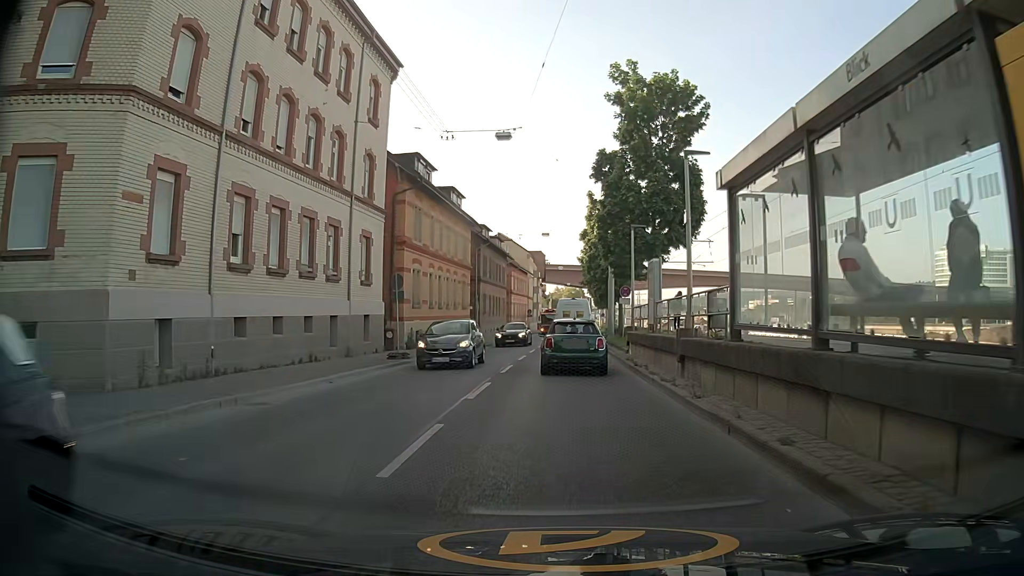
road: secondary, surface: asphalt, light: Day
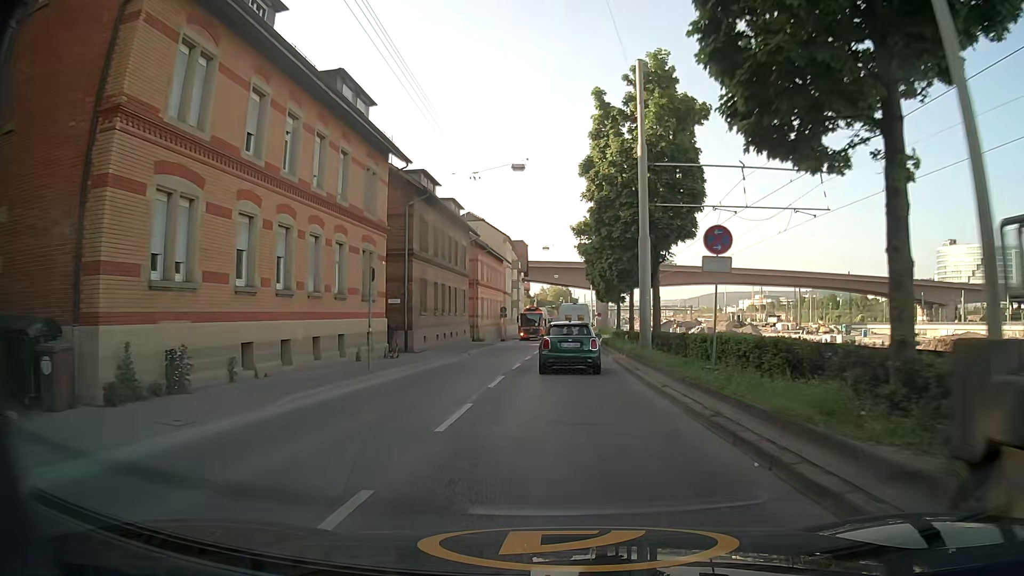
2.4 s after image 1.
(0.0, +22.5) m; +1°
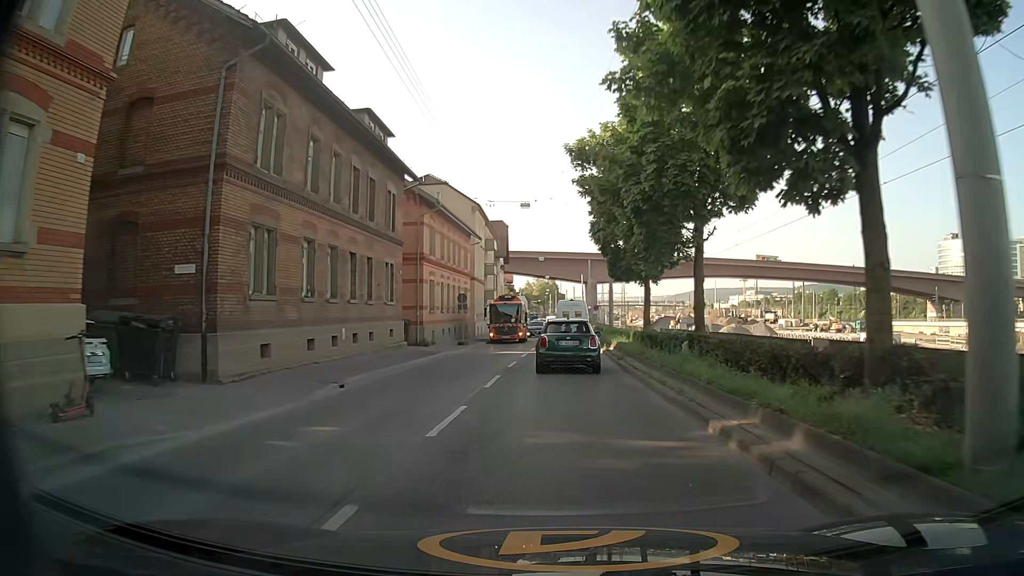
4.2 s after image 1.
(+0.2, +19.2) m; +1°
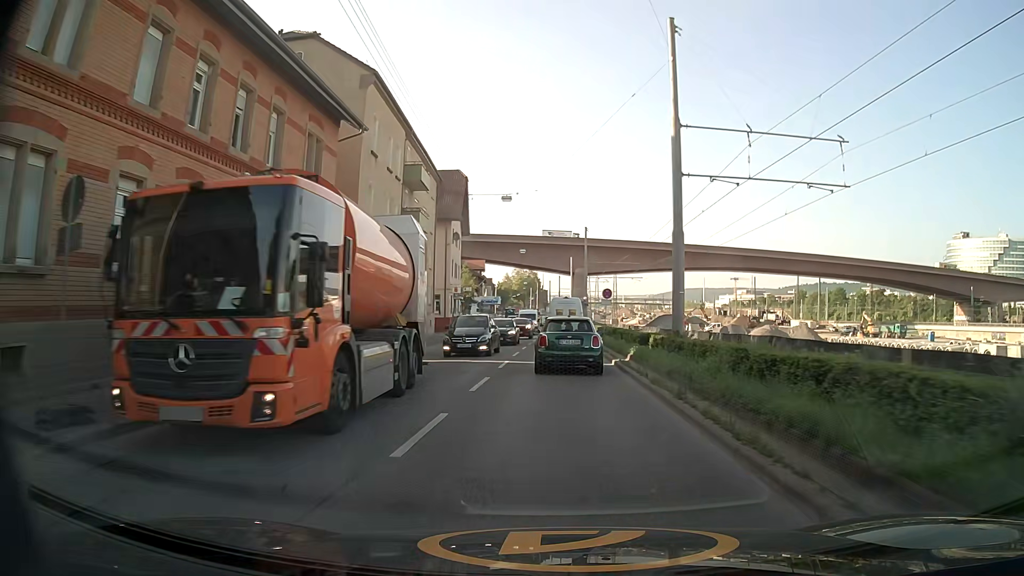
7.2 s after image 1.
(+0.4, +32.5) m; +1°
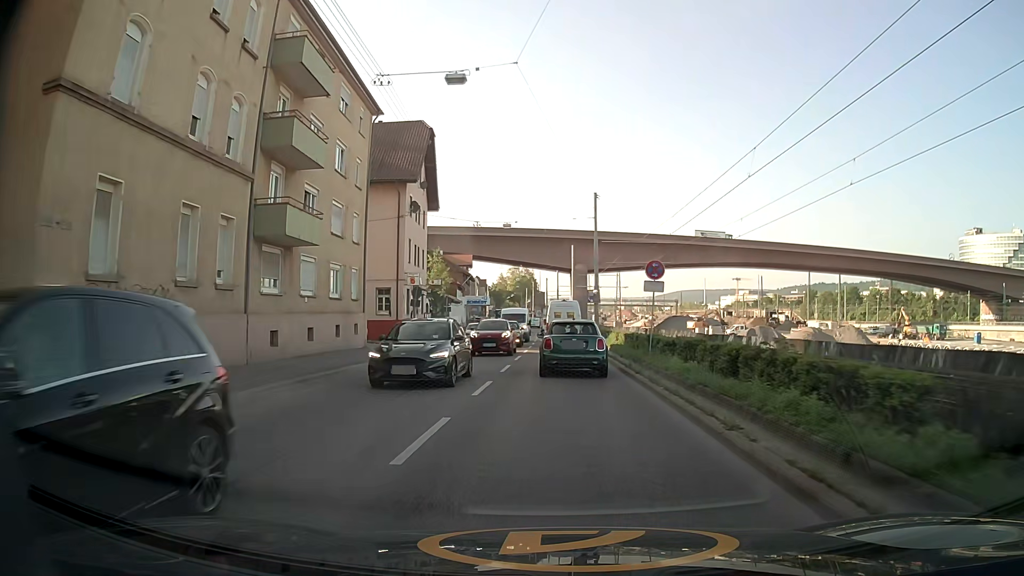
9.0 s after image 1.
(+0.4, +18.7) m; +1°
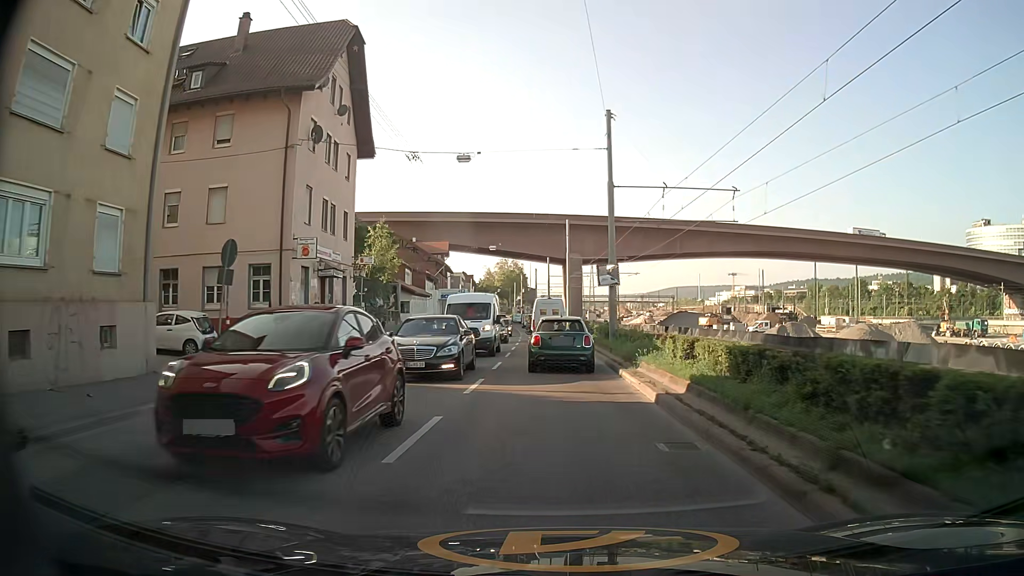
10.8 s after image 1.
(+0.2, +18.5) m; 0°
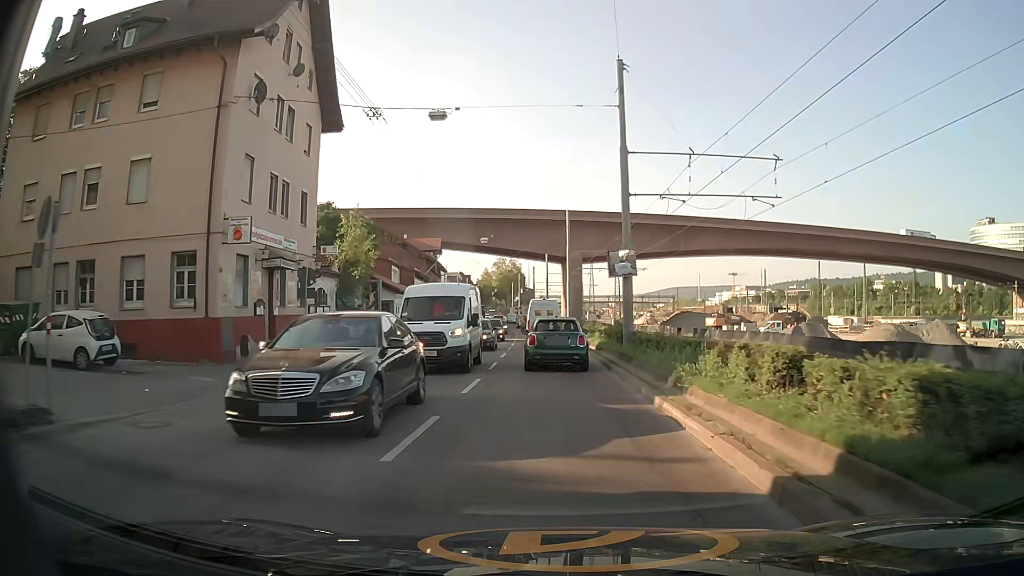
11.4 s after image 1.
(+0.1, +6.0) m; +1°
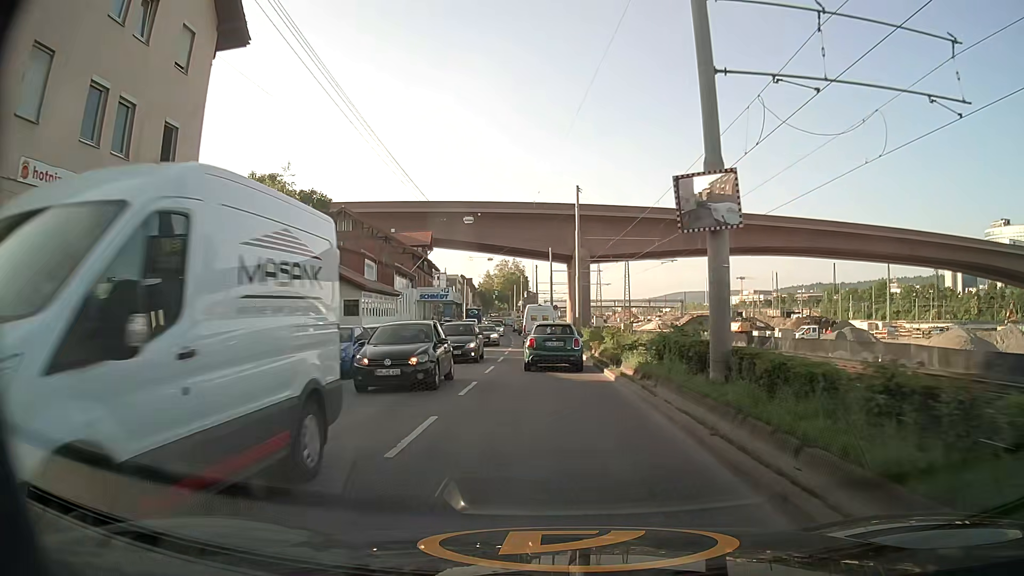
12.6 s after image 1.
(0.0, +12.1) m; 0°
(0, +10) (0, +20) (-1, +30) (-1, +40) (-2, +50) (-2, +60) (-3, +70) (-4, +80) (-5, +90) (-6, +100) m
